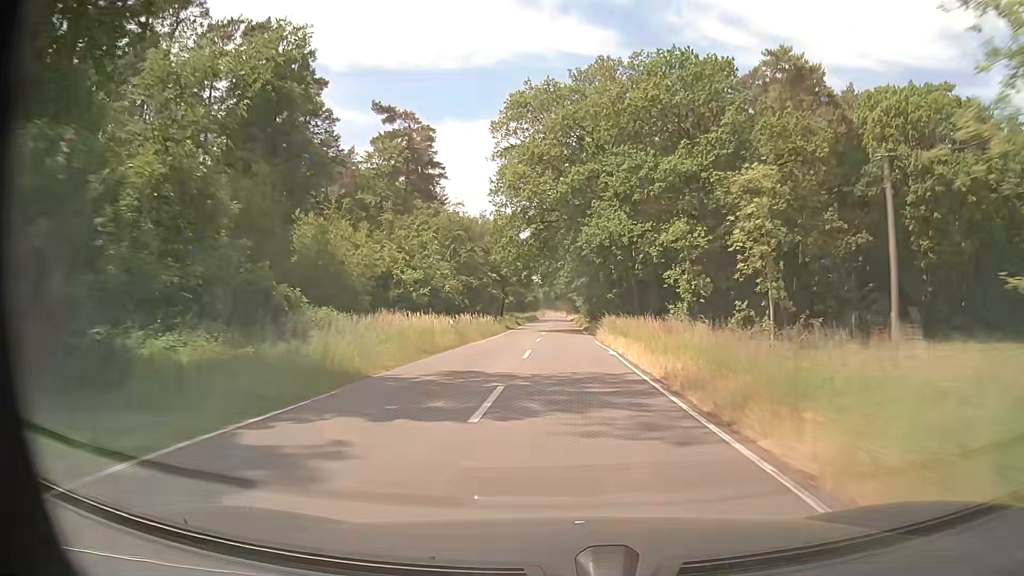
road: secondary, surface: asphalt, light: Day
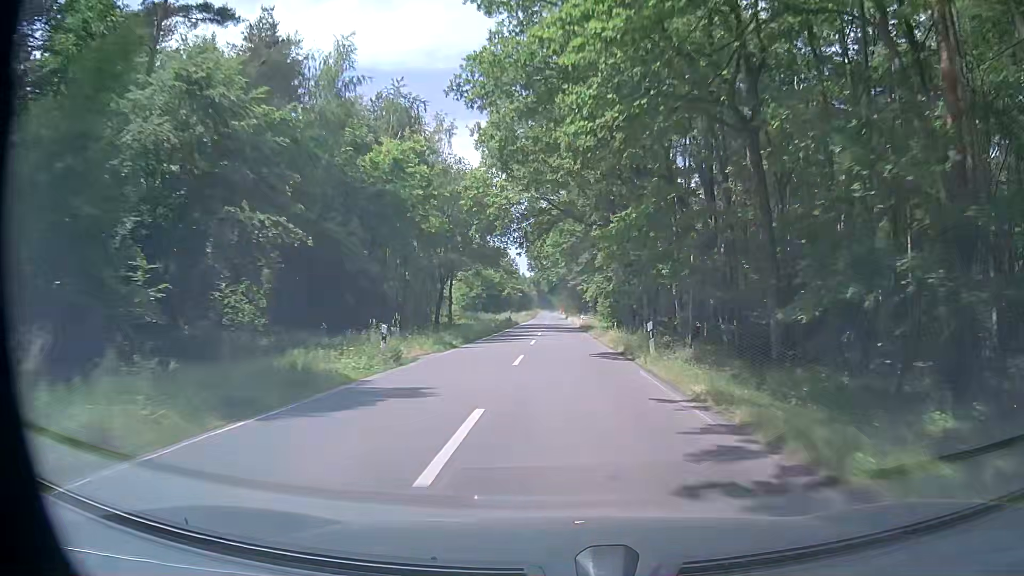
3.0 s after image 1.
(+0.6, +63.0) m; +1°
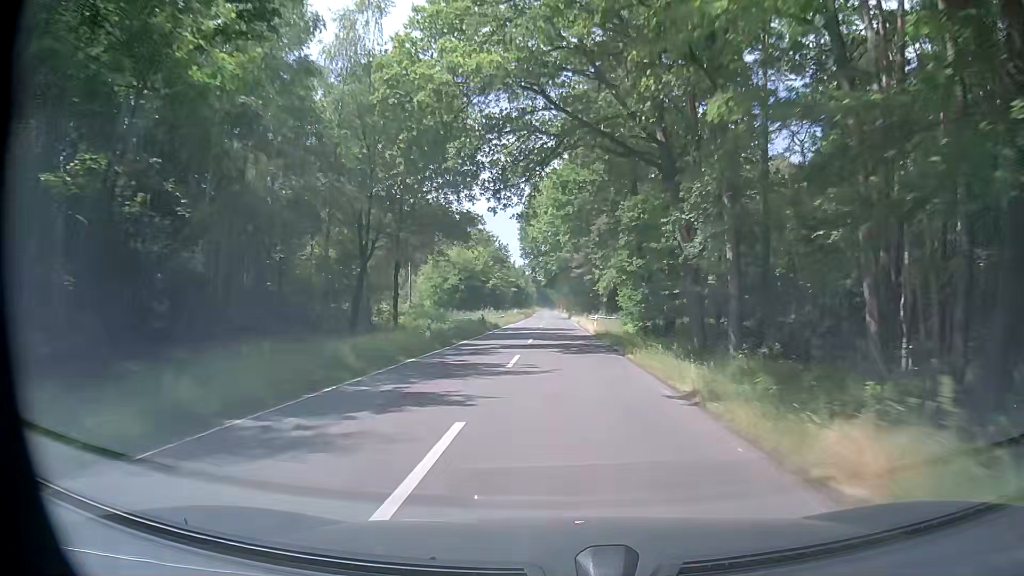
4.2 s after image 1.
(0.0, +25.1) m; 0°
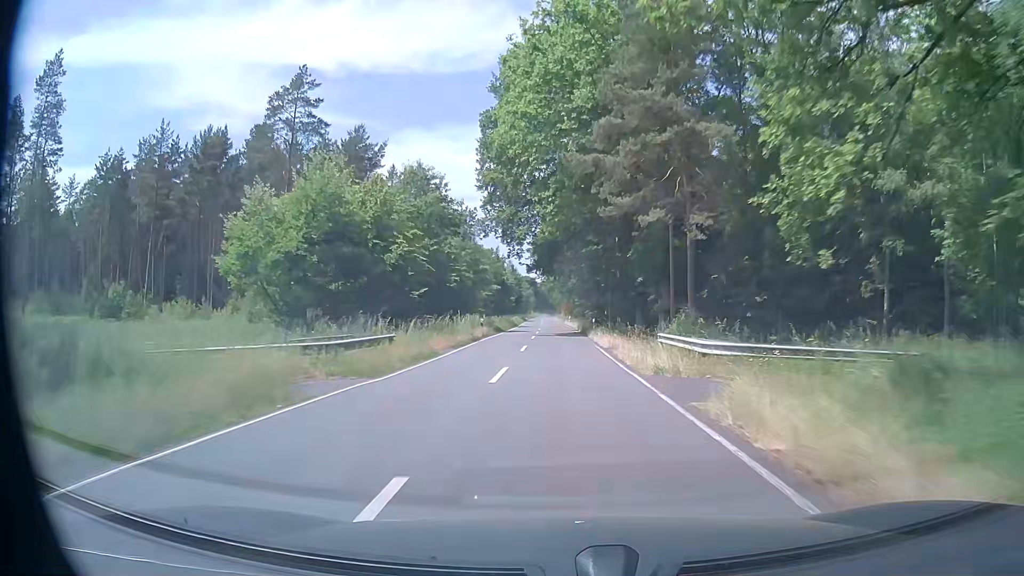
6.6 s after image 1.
(-0.1, +50.4) m; 0°
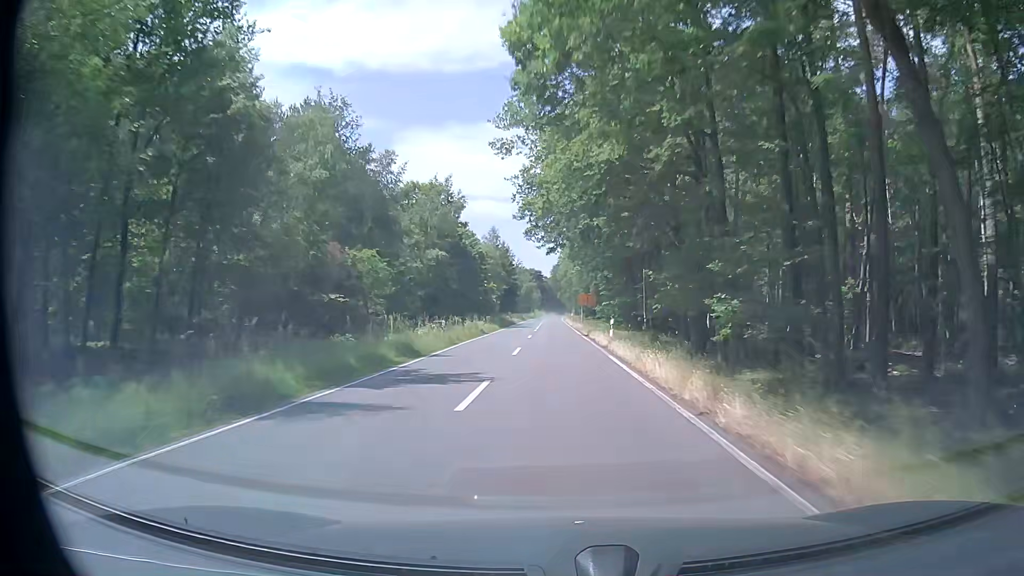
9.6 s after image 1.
(+0.2, +63.9) m; -1°
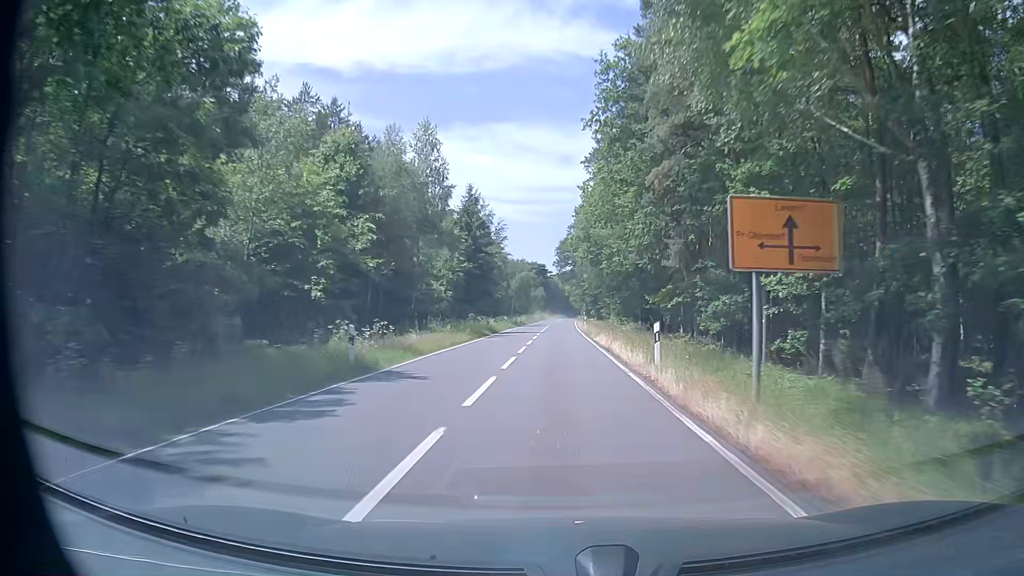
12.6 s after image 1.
(-0.2, +63.9) m; 0°
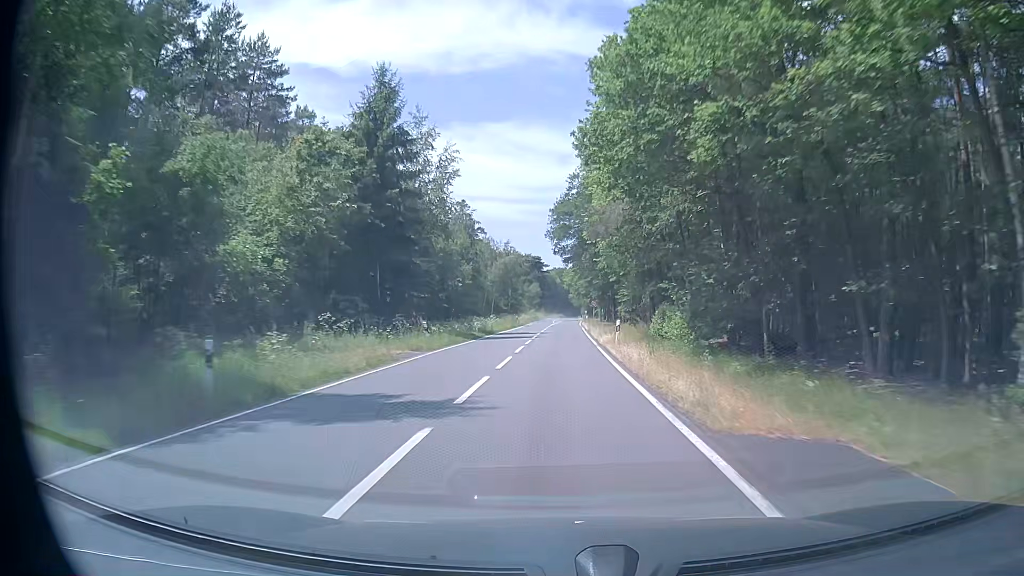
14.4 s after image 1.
(+0.2, +38.8) m; 0°
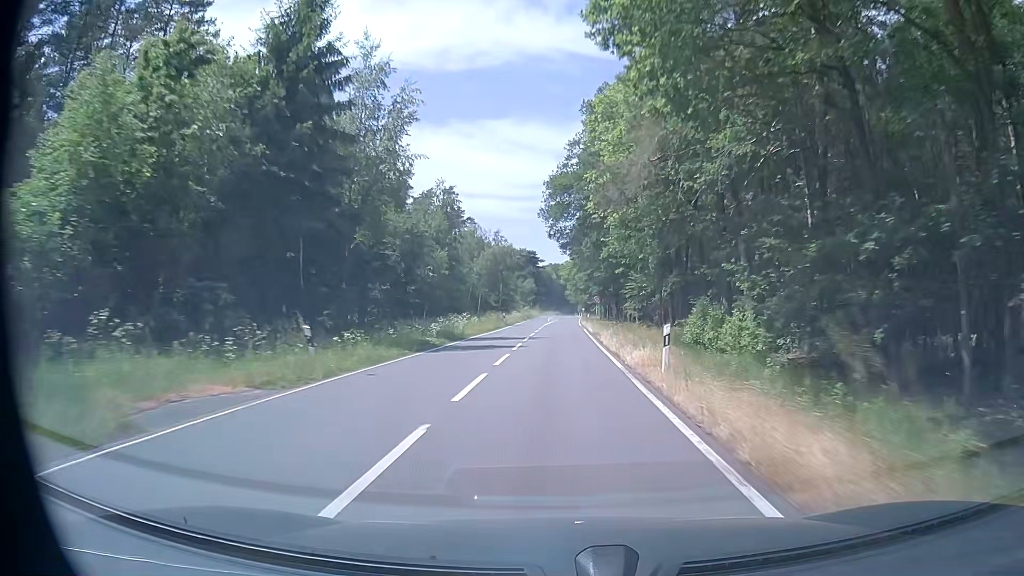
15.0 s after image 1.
(0.0, +12.8) m; 0°
(0, +10) (0, +20) (0, +30) (0, +40) (0, +50) (0, +60) (+1, +70) (+1, +80) (+1, +90) (+1, +100) m
